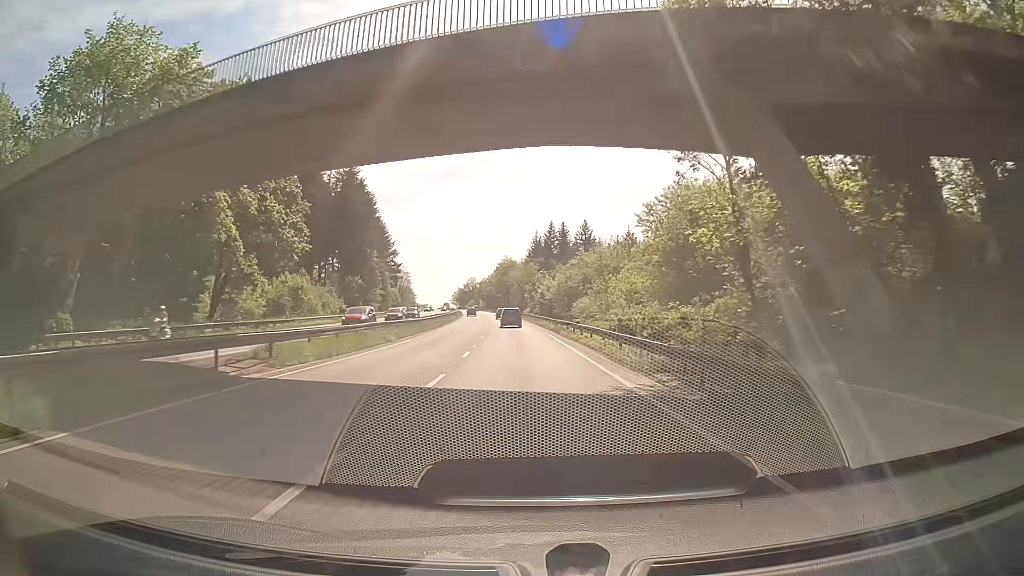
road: trunk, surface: asphalt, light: Day
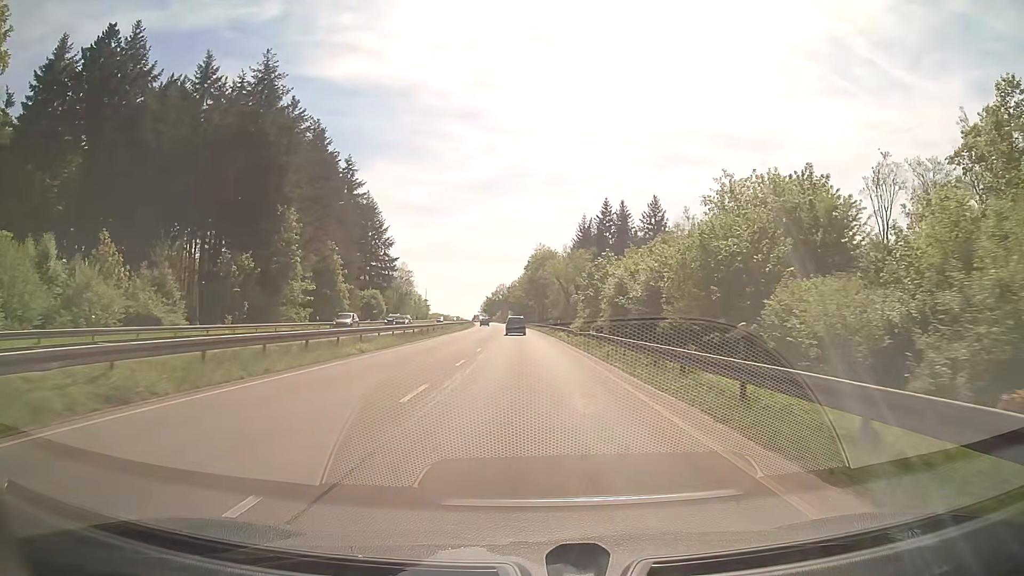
(-1.1, +61.5) m; -3°
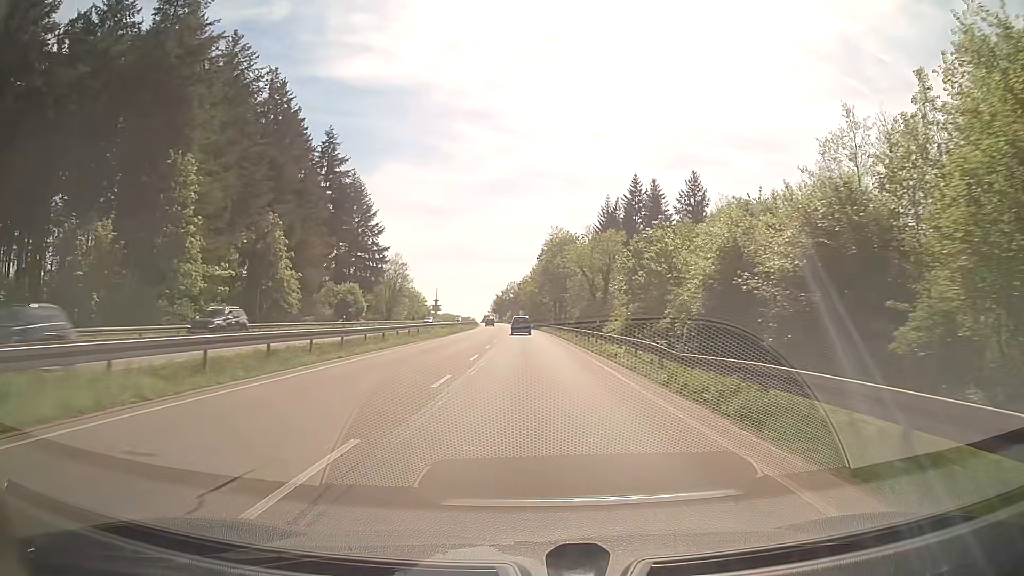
(-0.2, +24.6) m; -1°
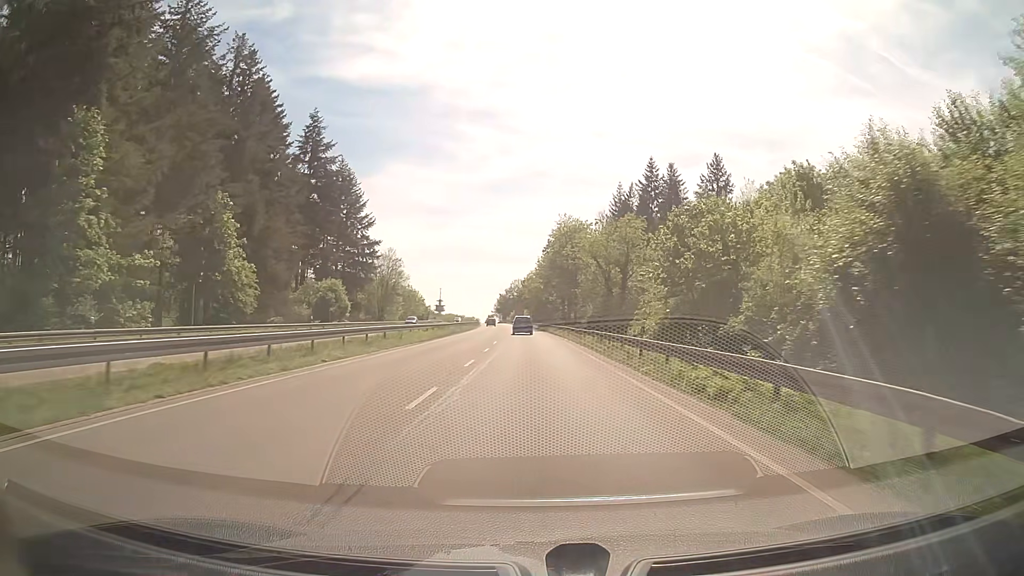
(0.0, +12.3) m; 0°
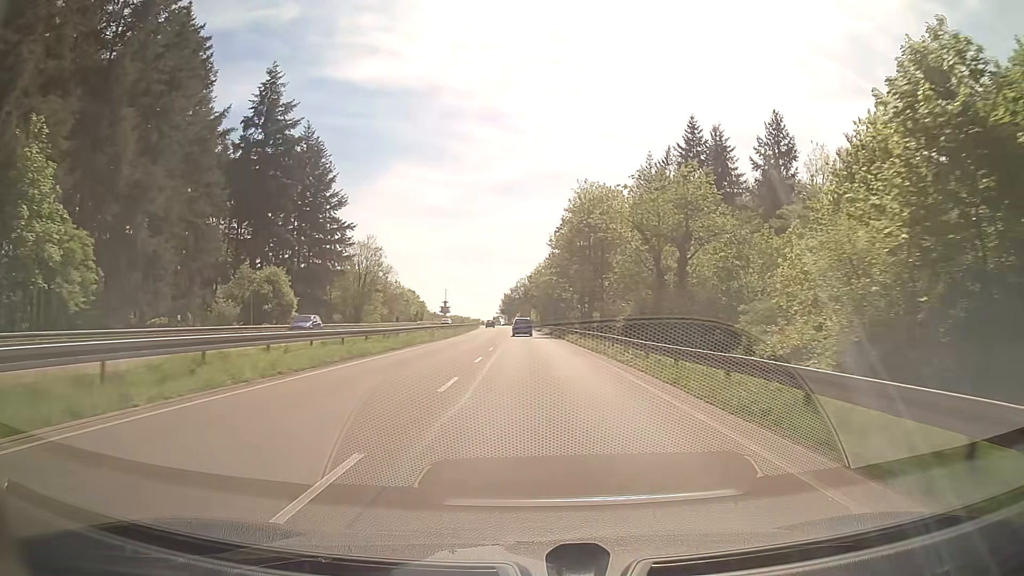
(-0.2, +24.6) m; -1°
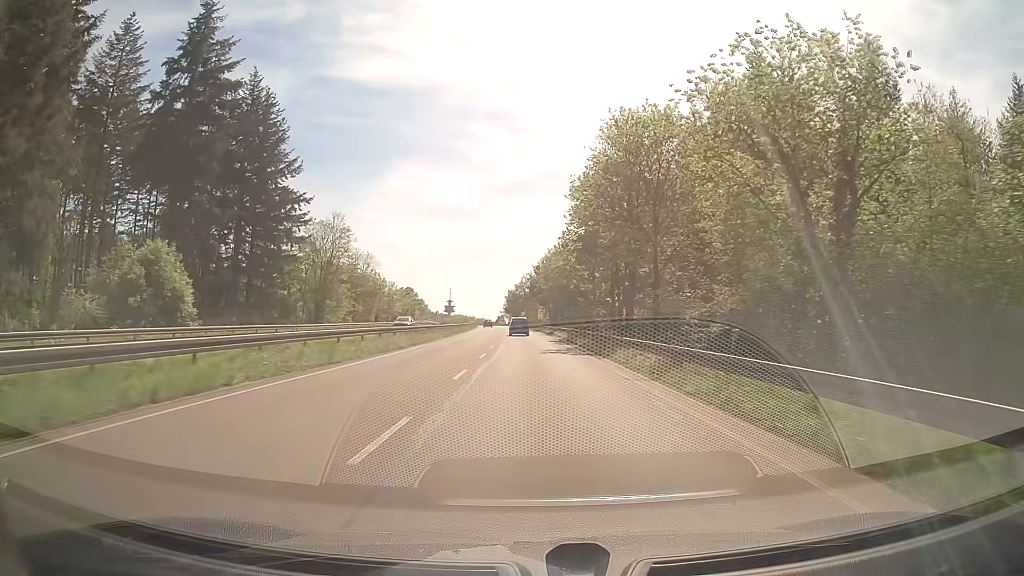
(-0.1, +24.6) m; 0°
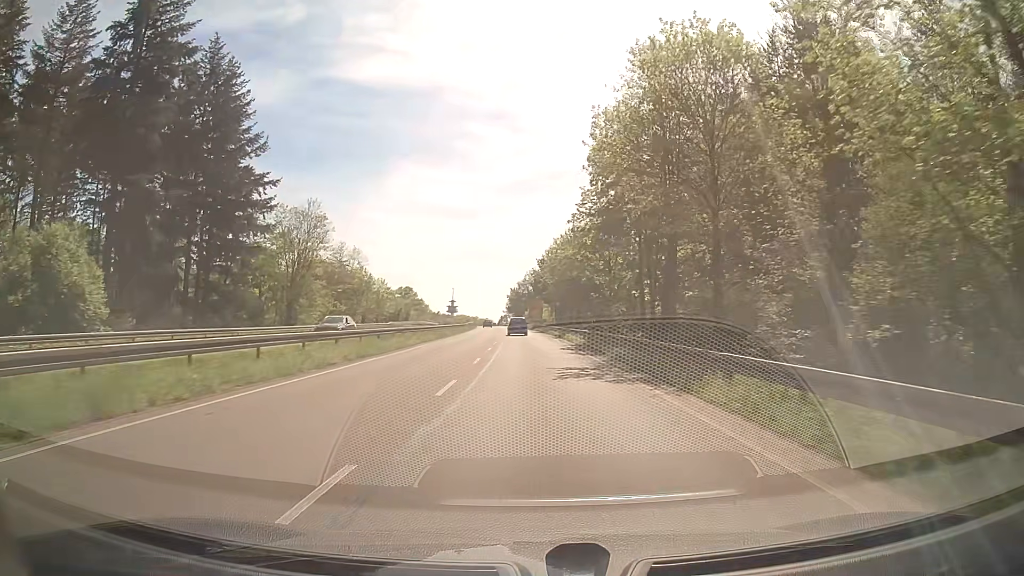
(-0.1, +12.3) m; -1°
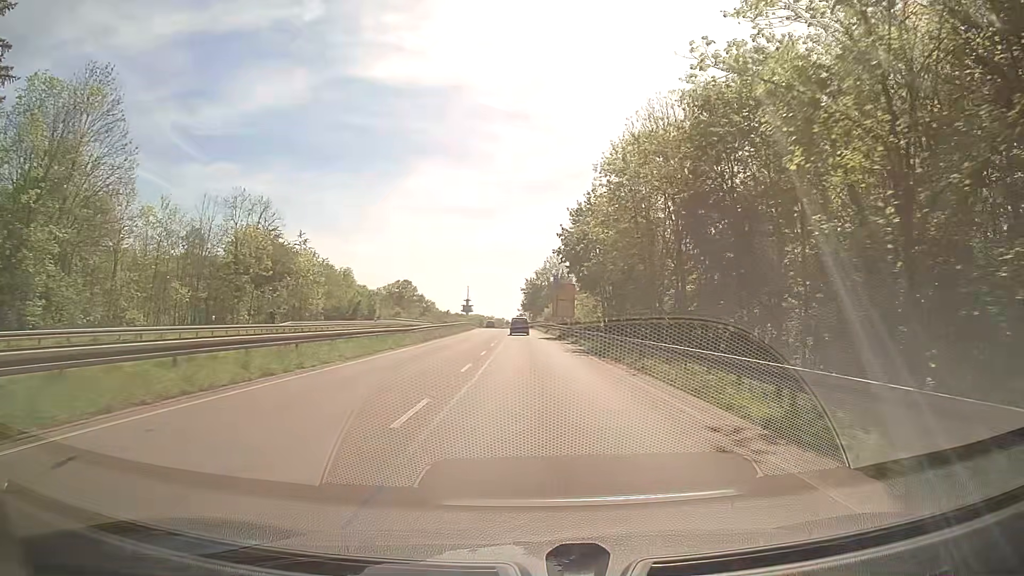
(-0.6, +49.0) m; -1°
(0, +10) (0, +20) (0, +30) (0, +40) (-1, +50) (-1, +60) (-1, +70) (-1, +80) (-2, +90) (-2, +100) m
